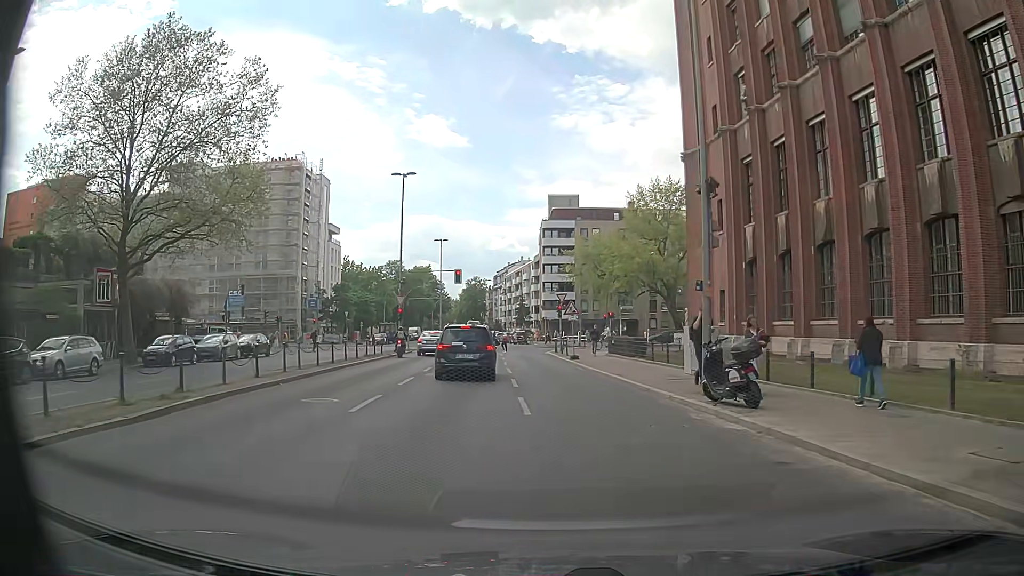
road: tertiary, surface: asphalt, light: Day
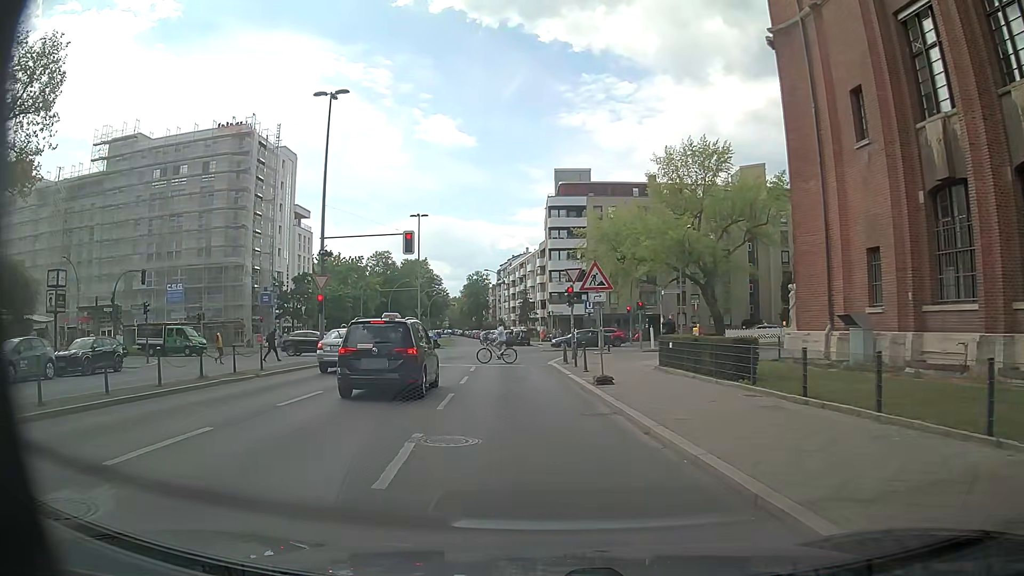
(+0.3, +17.6) m; -2°
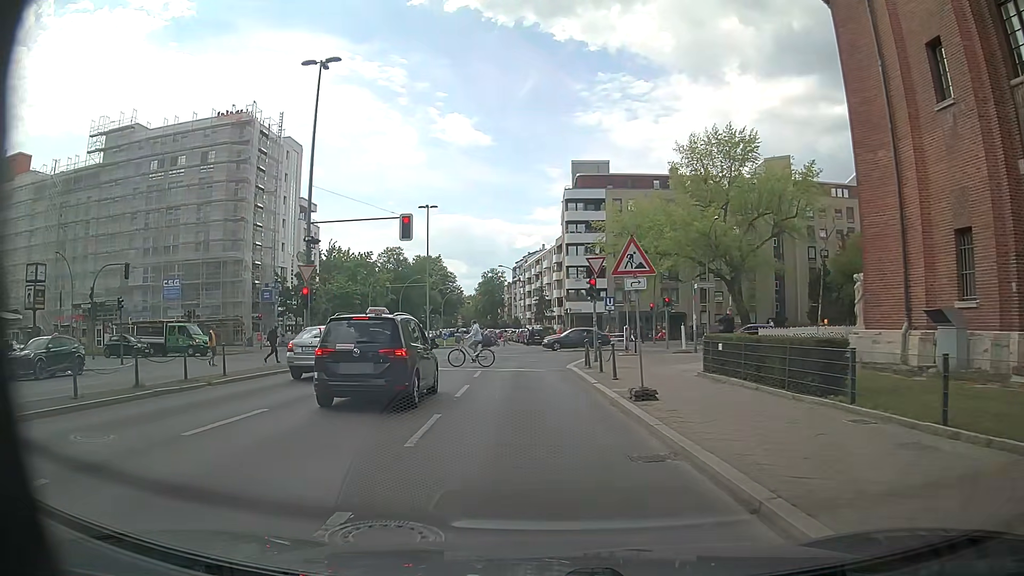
(0.0, +4.0) m; +1°
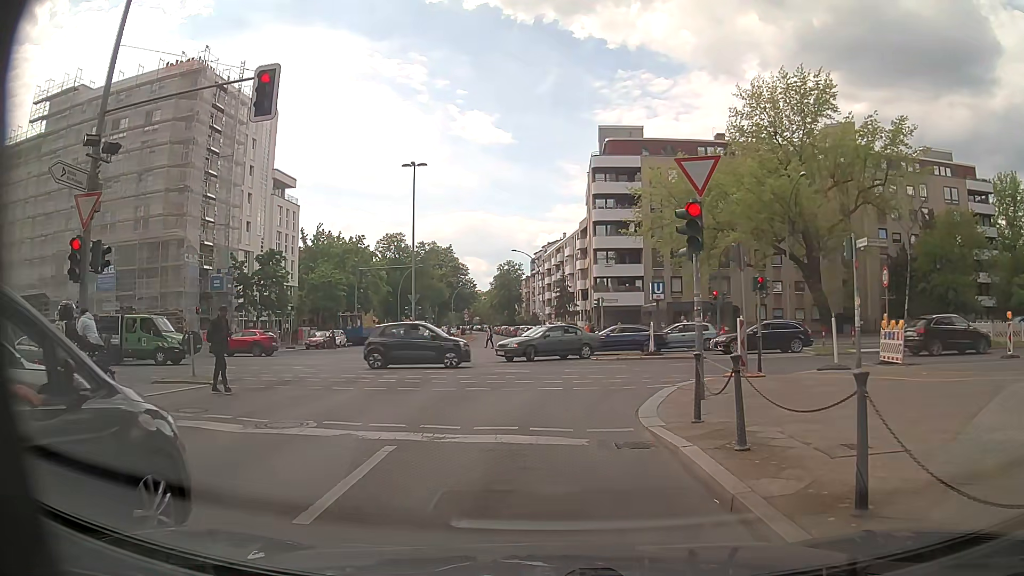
(-0.6, +15.0) m; -2°
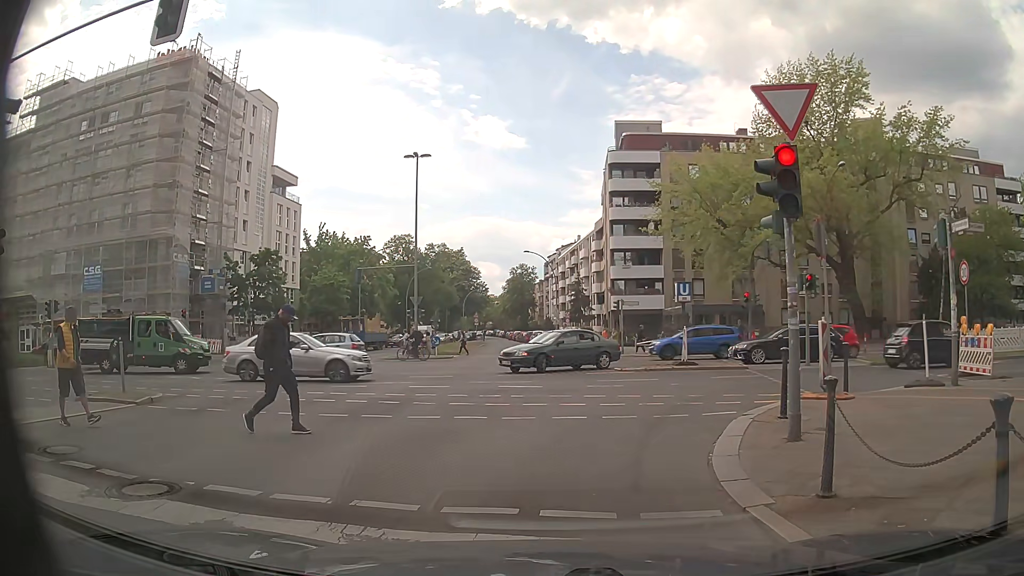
(-0.1, +3.7) m; -1°
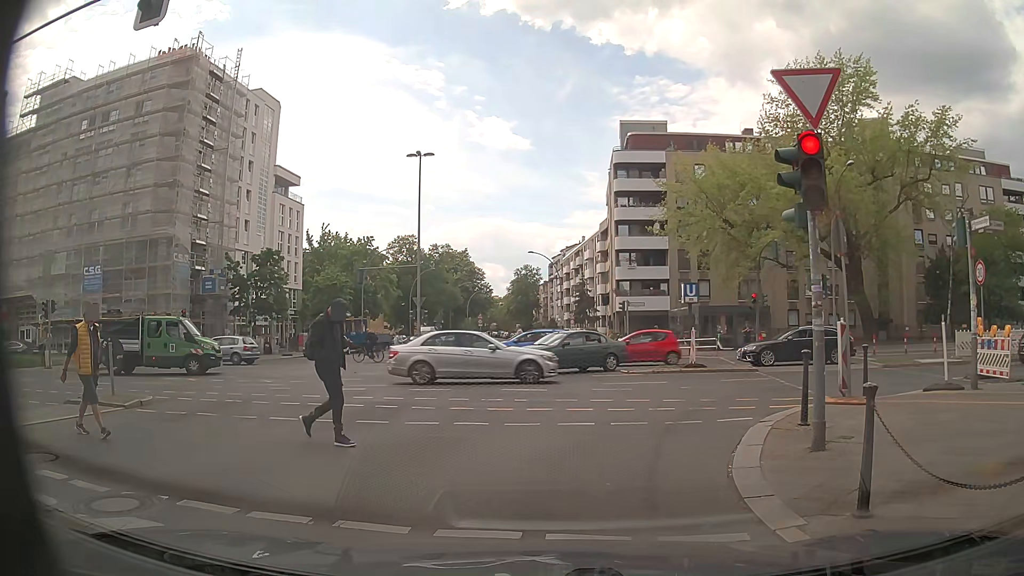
(0.0, +0.5) m; 0°
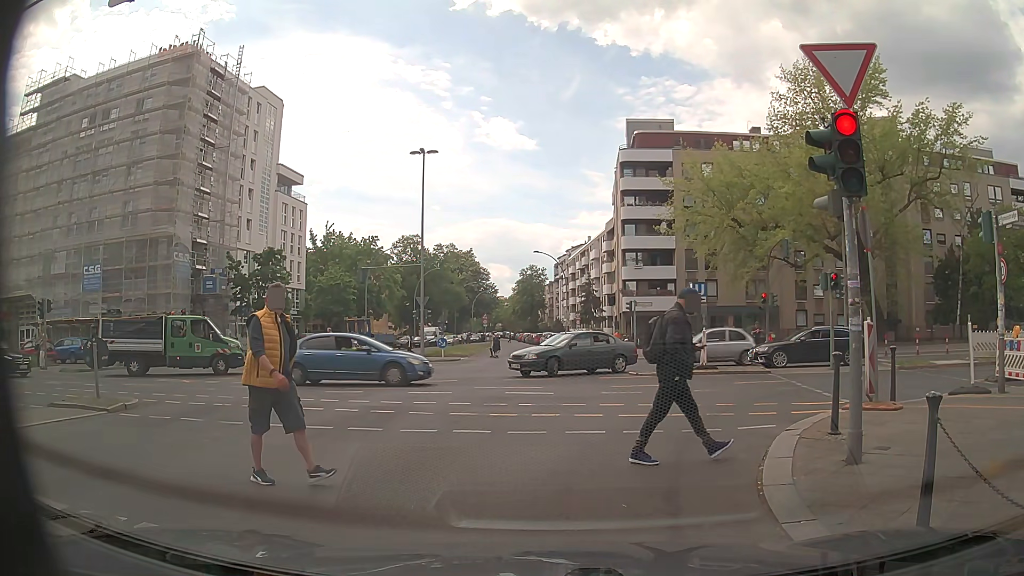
(0.0, +0.8) m; 0°
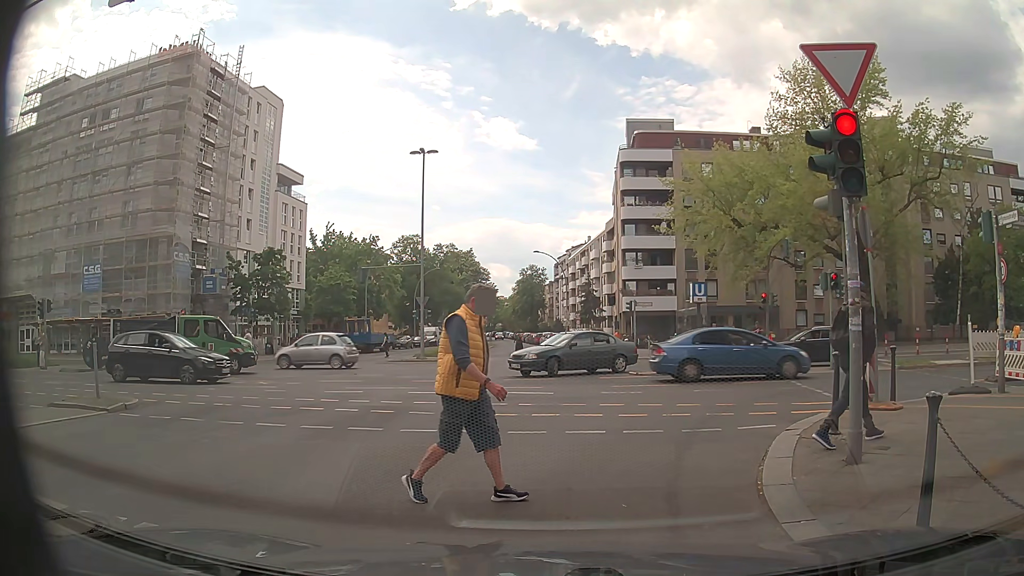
(0.0, 0.0) m; 0°
